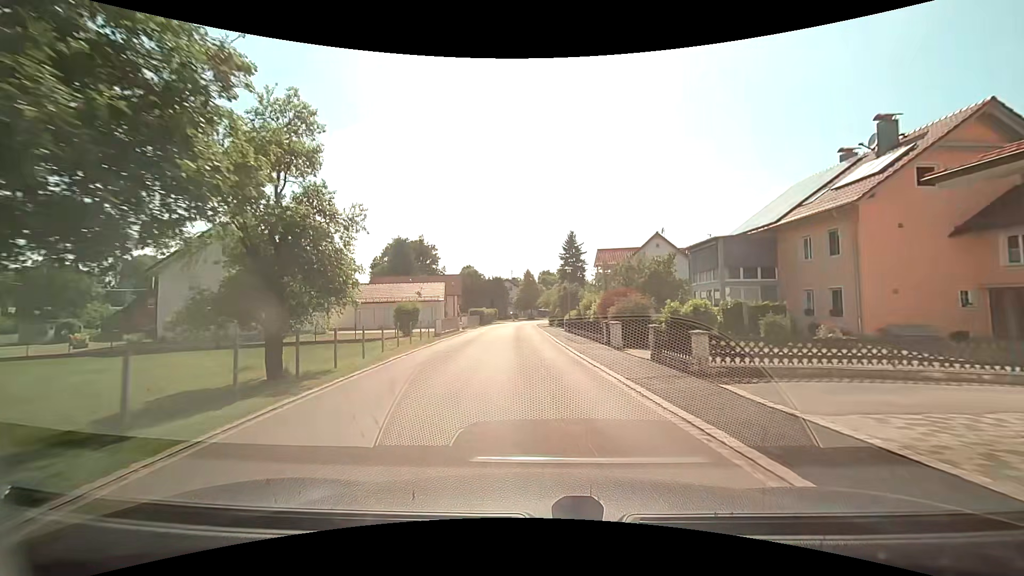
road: tertiary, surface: asphalt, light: Day
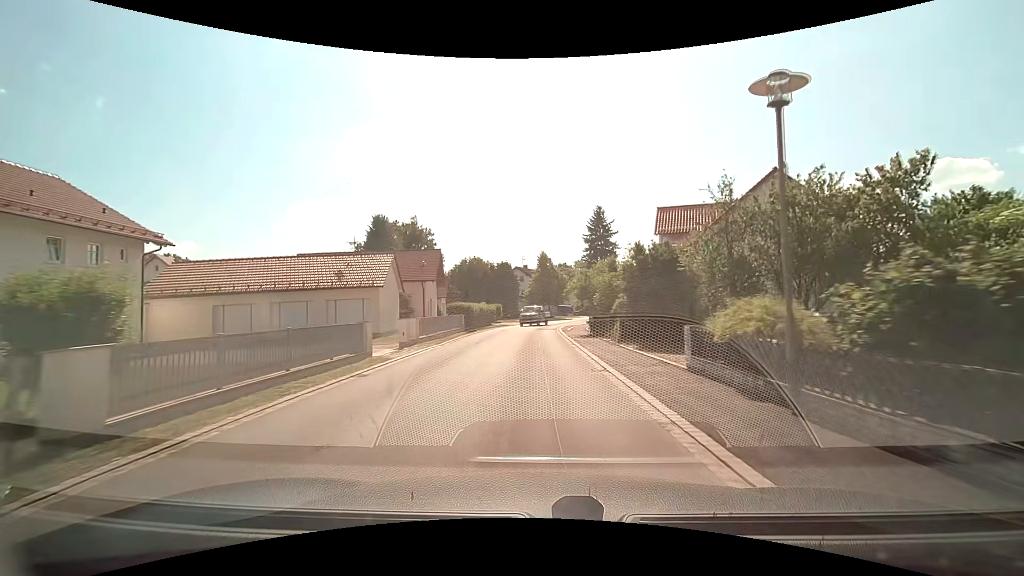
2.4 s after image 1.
(-1.4, +27.0) m; -3°
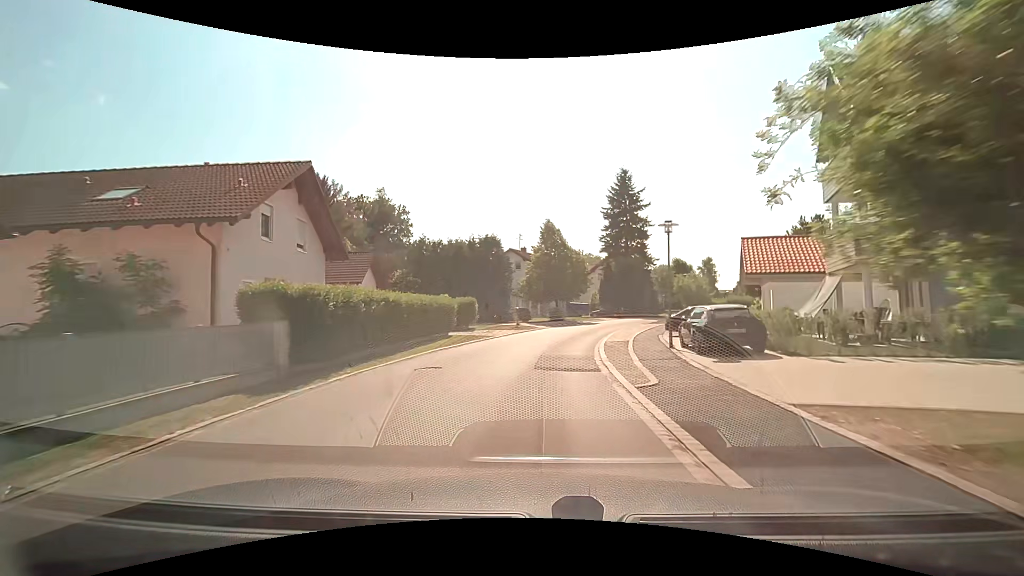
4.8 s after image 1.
(0.0, +26.5) m; -1°
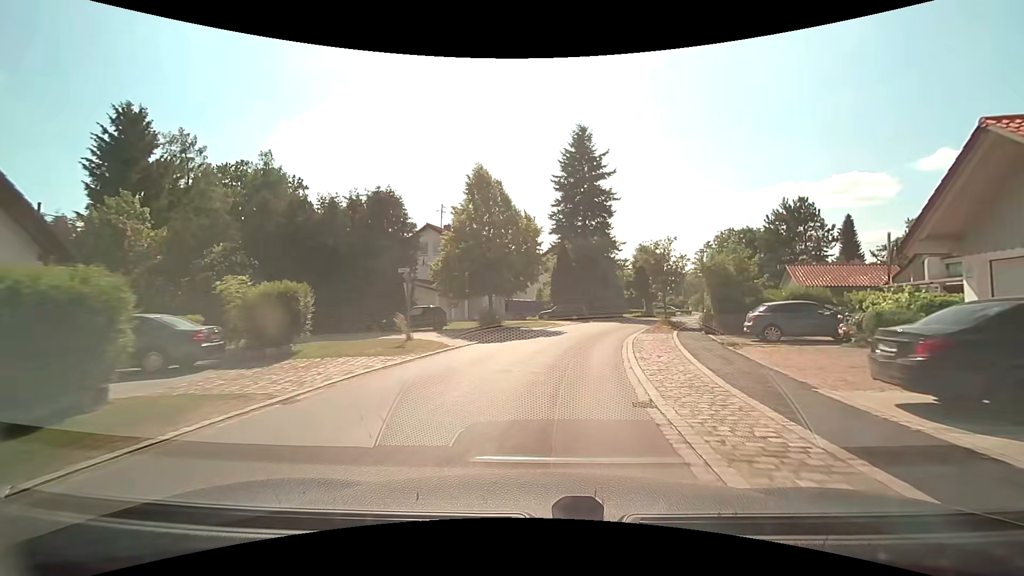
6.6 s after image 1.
(+0.9, +19.4) m; +7°
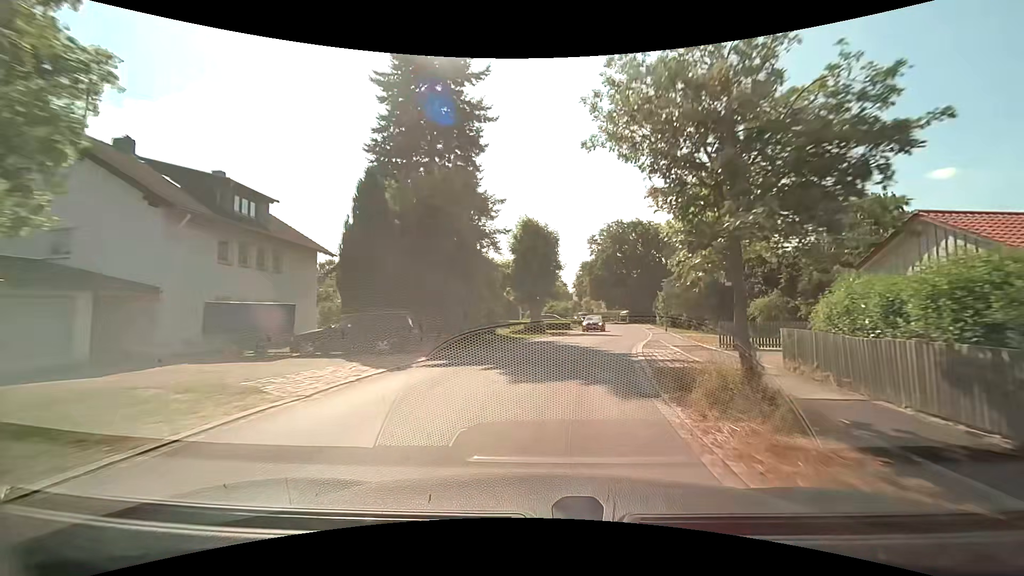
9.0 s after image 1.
(+3.3, +26.6) m; +15°
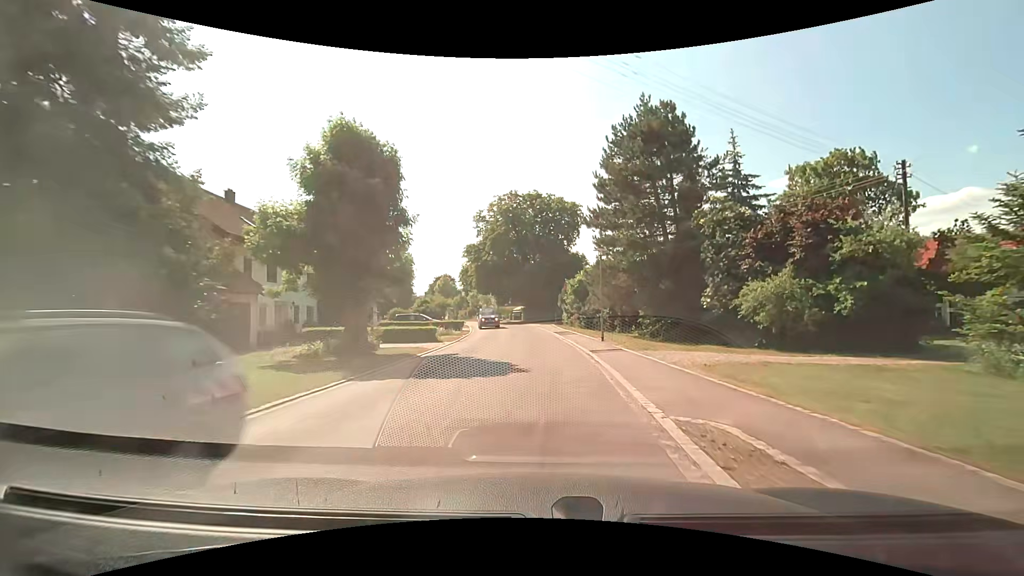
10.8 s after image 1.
(+2.3, +20.4) m; +12°
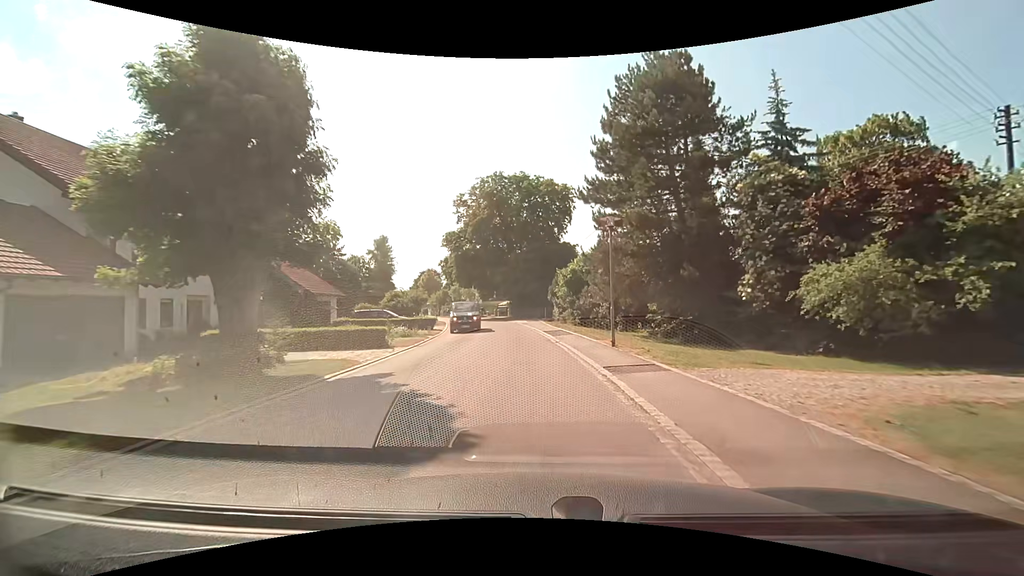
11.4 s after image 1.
(+0.1, +7.0) m; +2°
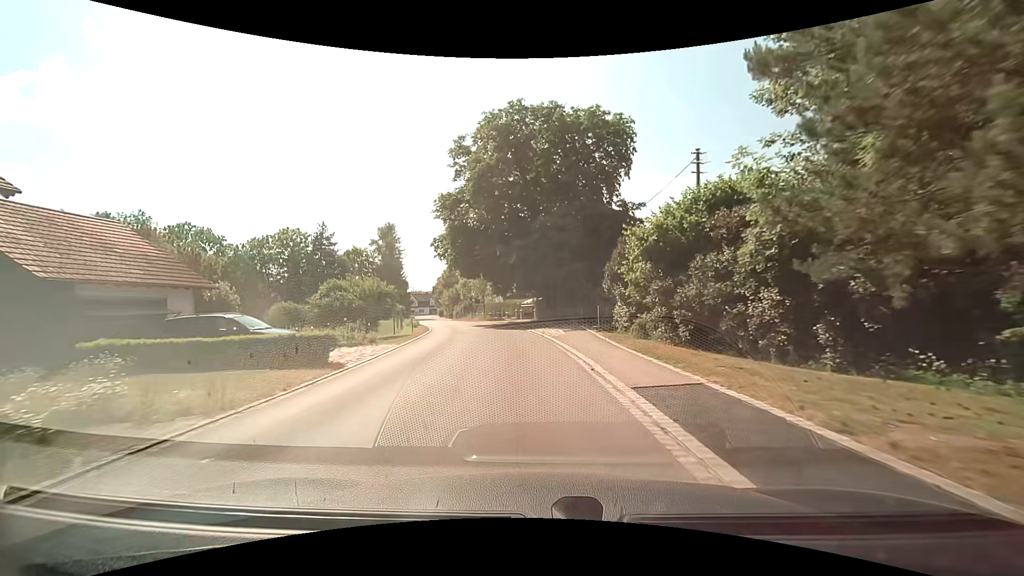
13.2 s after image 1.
(-0.5, +21.3) m; -4°
(0, +10) (-1, +20) (-2, +30) (-4, +40) (-7, +49) (-10, +59) (-13, +68) (-16, +78) (-19, +88) (-21, +97) m
